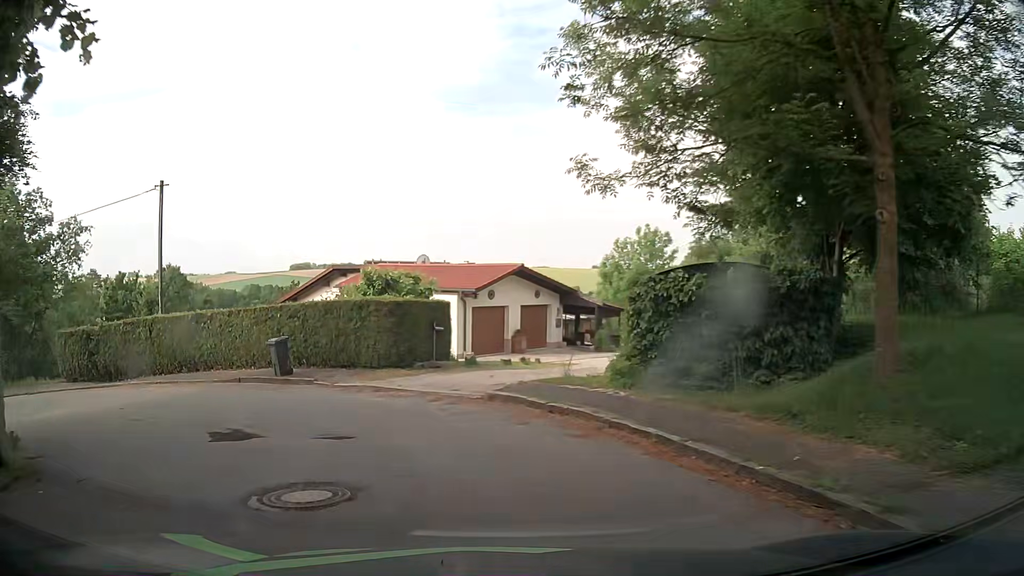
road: residential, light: Day
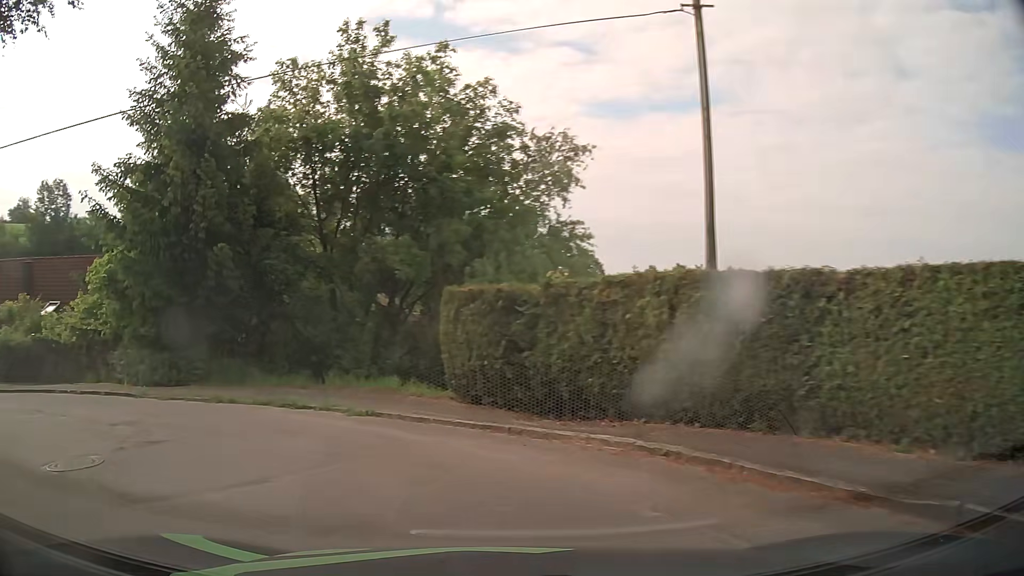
(-4.7, +12.4) m; -49°
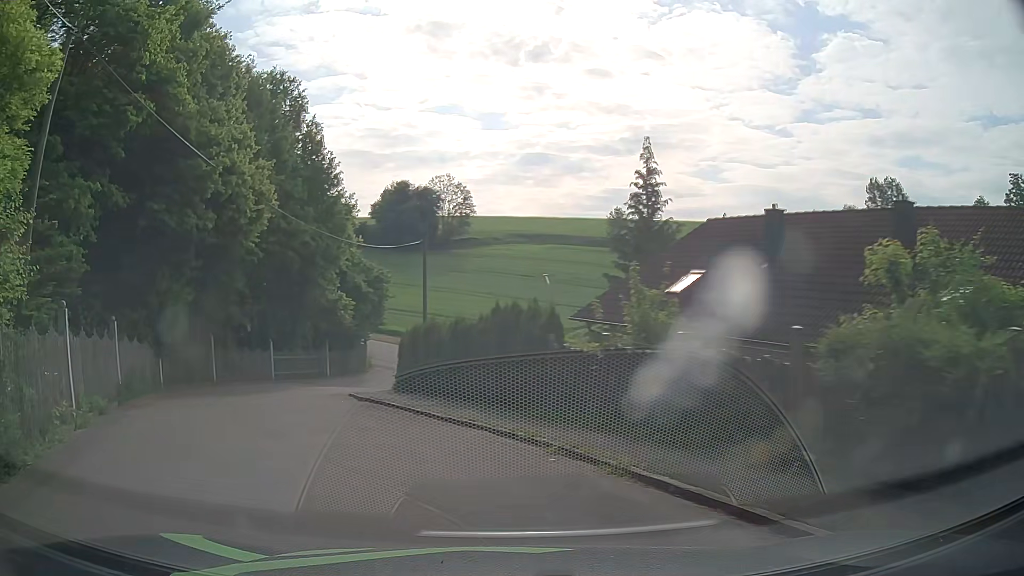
(-8.8, +11.9) m; -72°
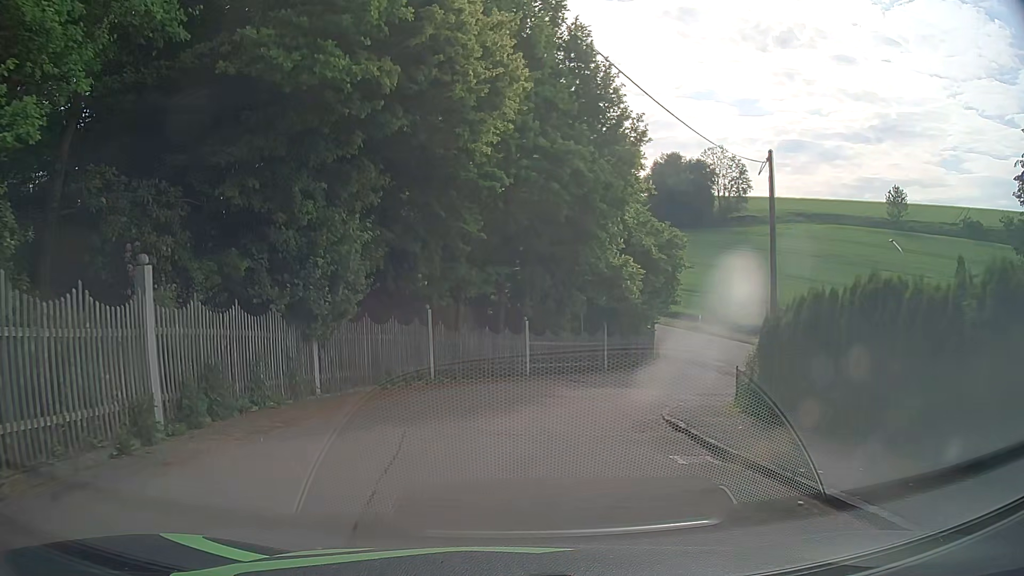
(-2.7, +10.8) m; -22°
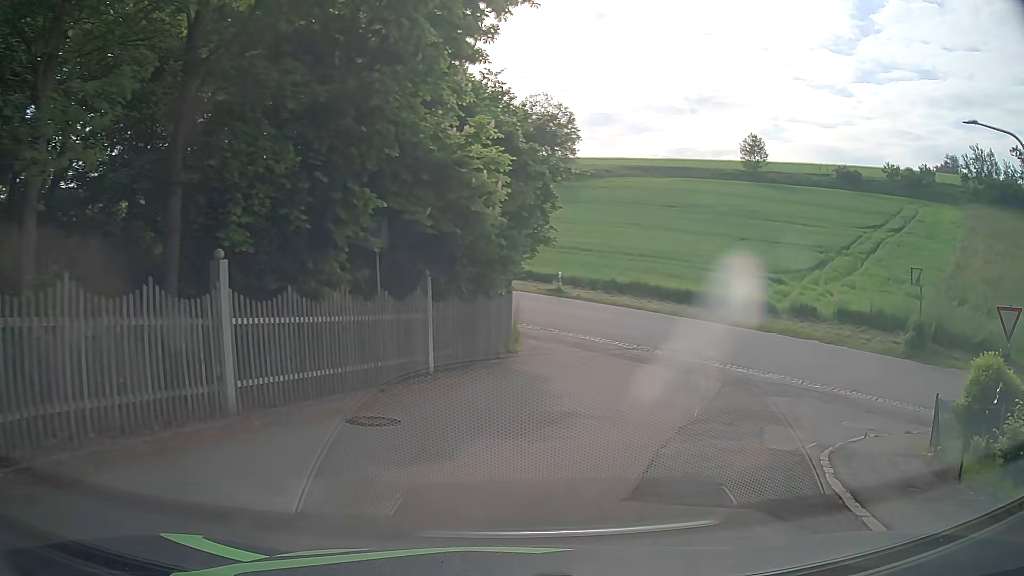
(+1.1, +16.2) m; +15°
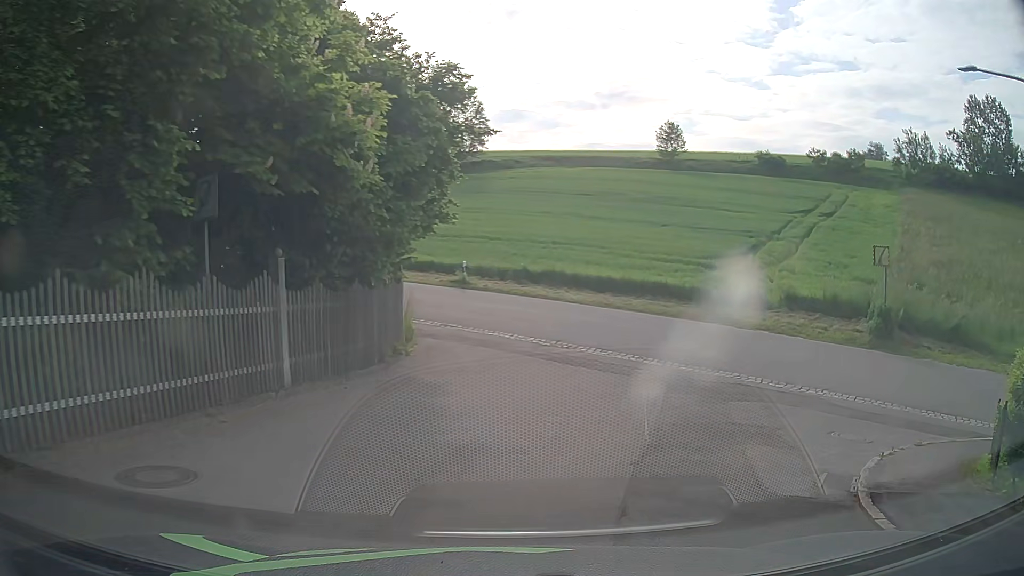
(+0.3, +3.6) m; +8°
